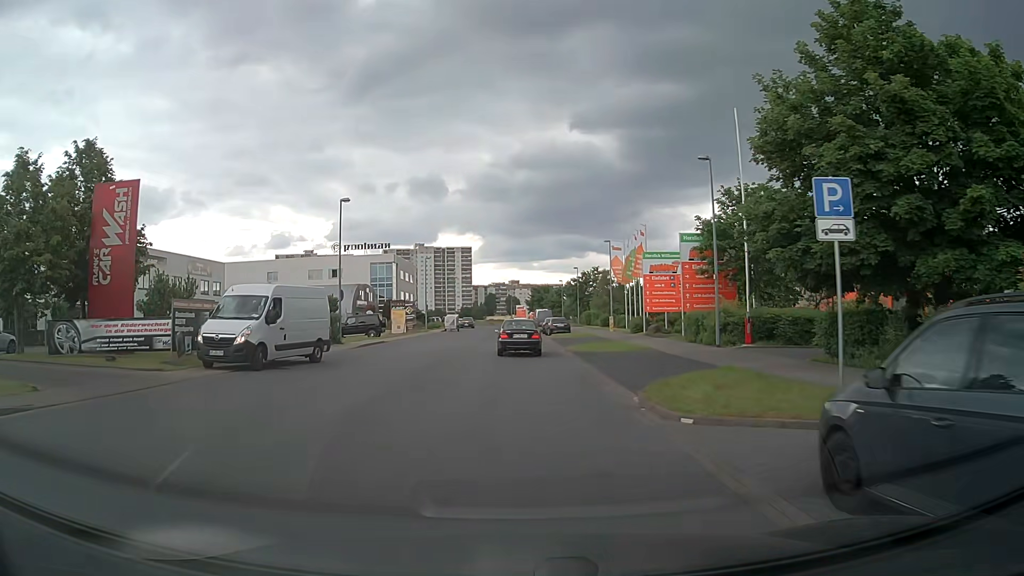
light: Day
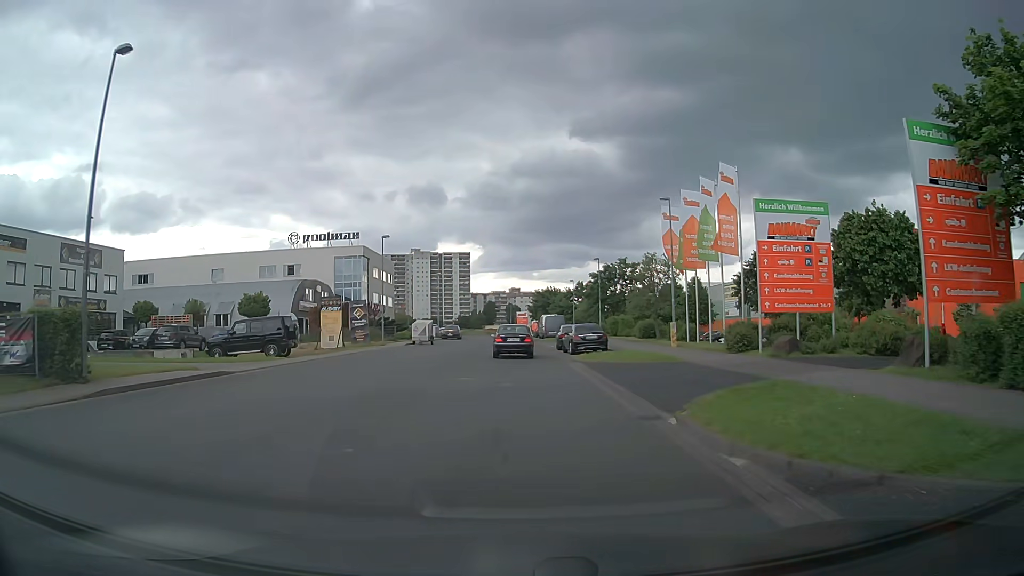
(+0.1, +22.3) m; 0°
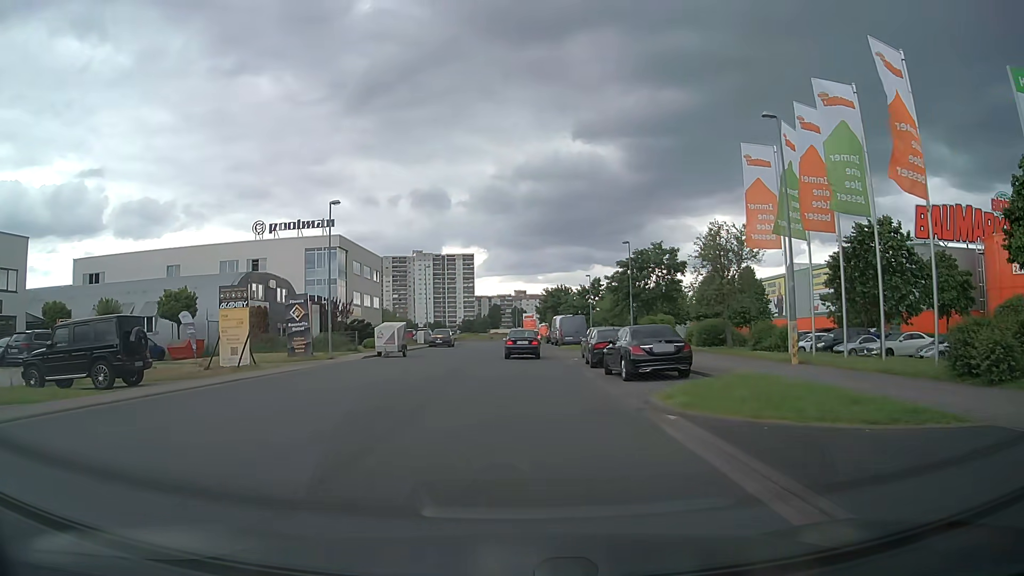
(0.0, +14.4) m; -1°
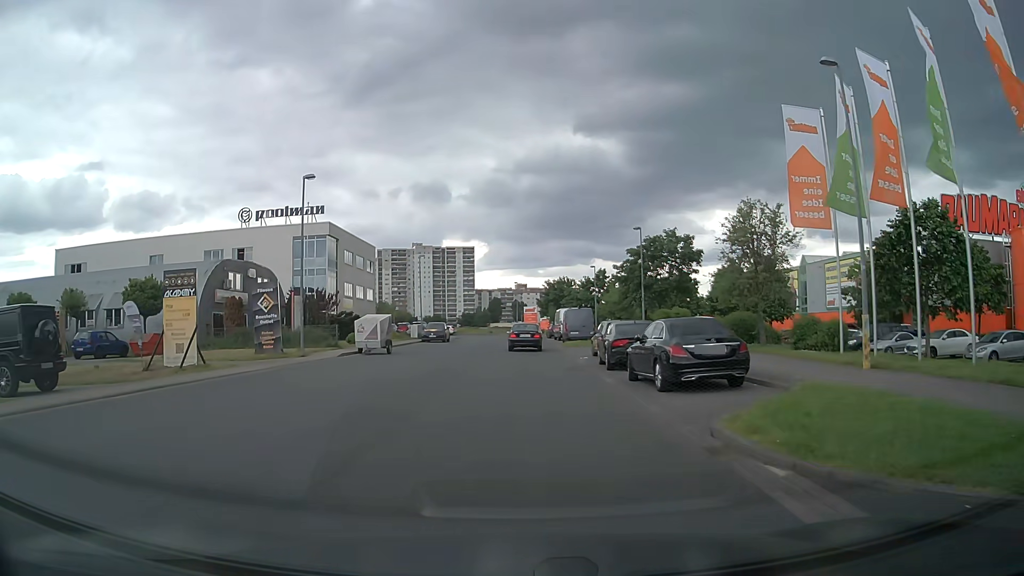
(0.0, +4.3) m; 0°
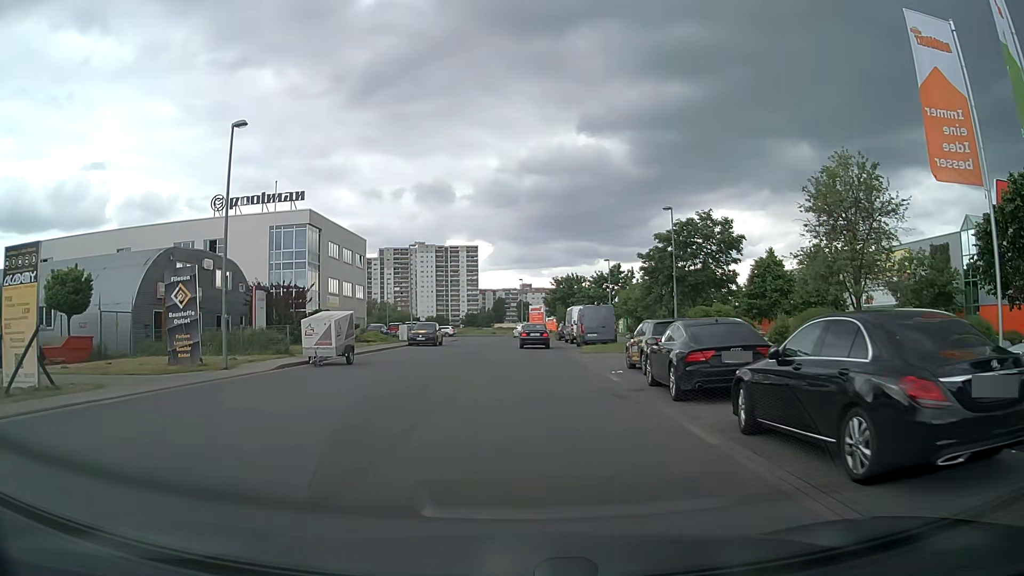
(0.0, +8.0) m; 0°
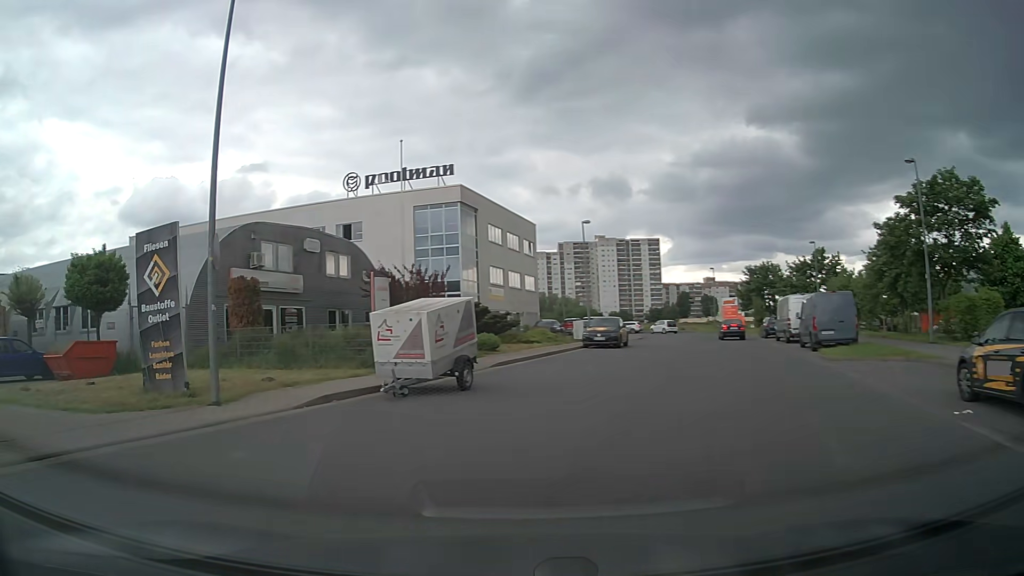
(-0.7, +9.8) m; -16°
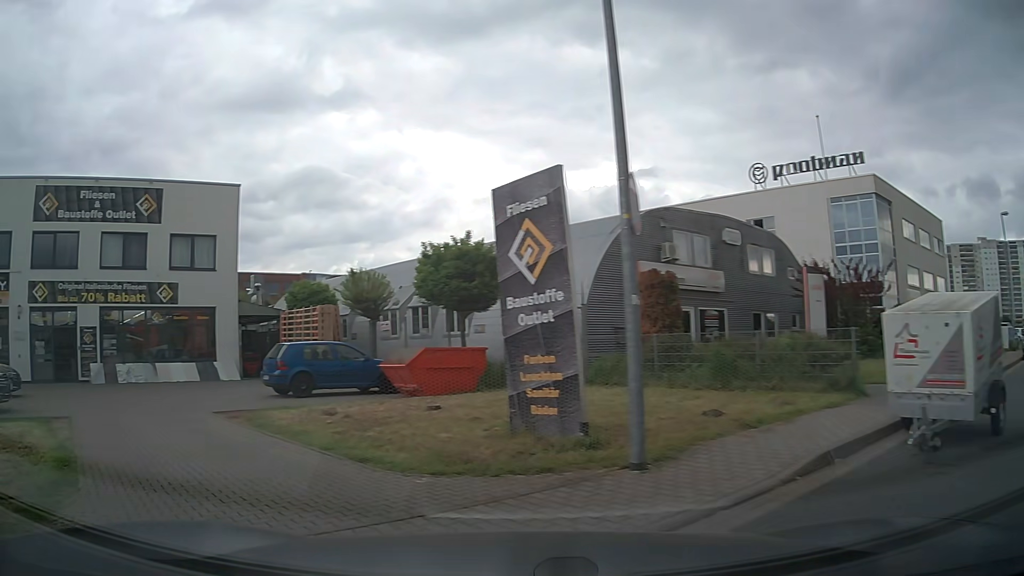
(-1.3, +4.6) m; -33°
